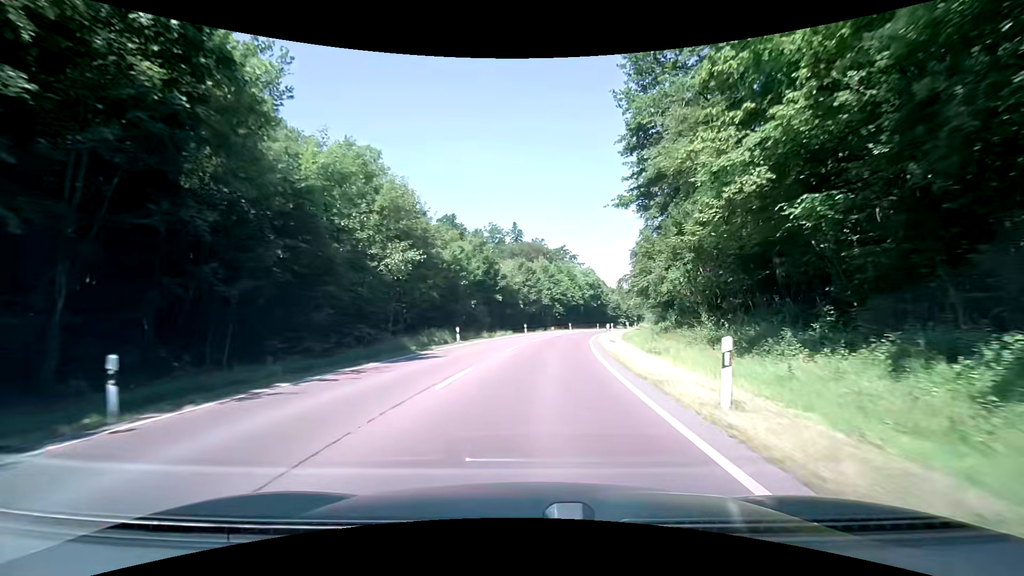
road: secondary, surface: asphalt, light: Day
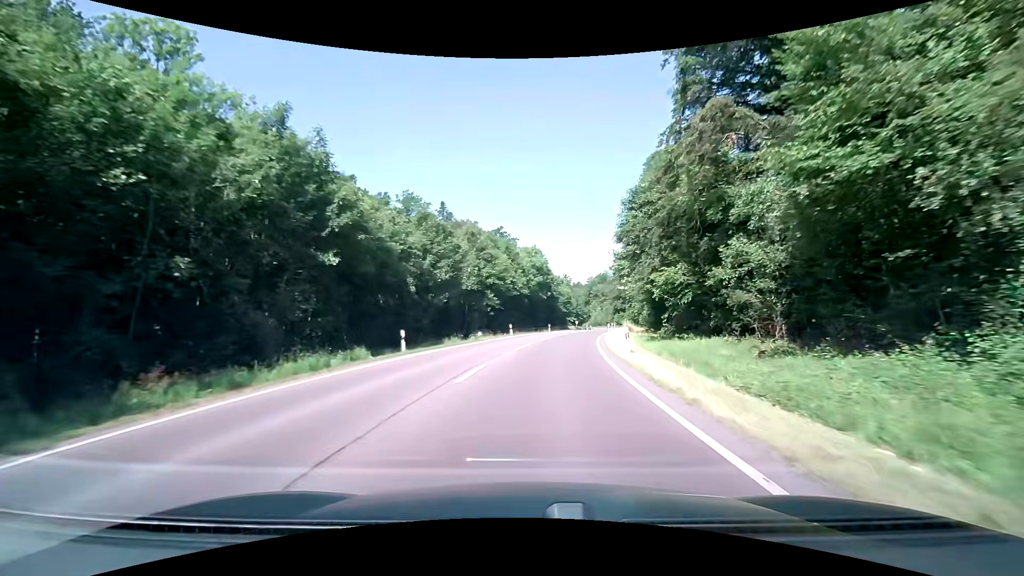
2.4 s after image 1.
(+2.2, +34.8) m; +7°
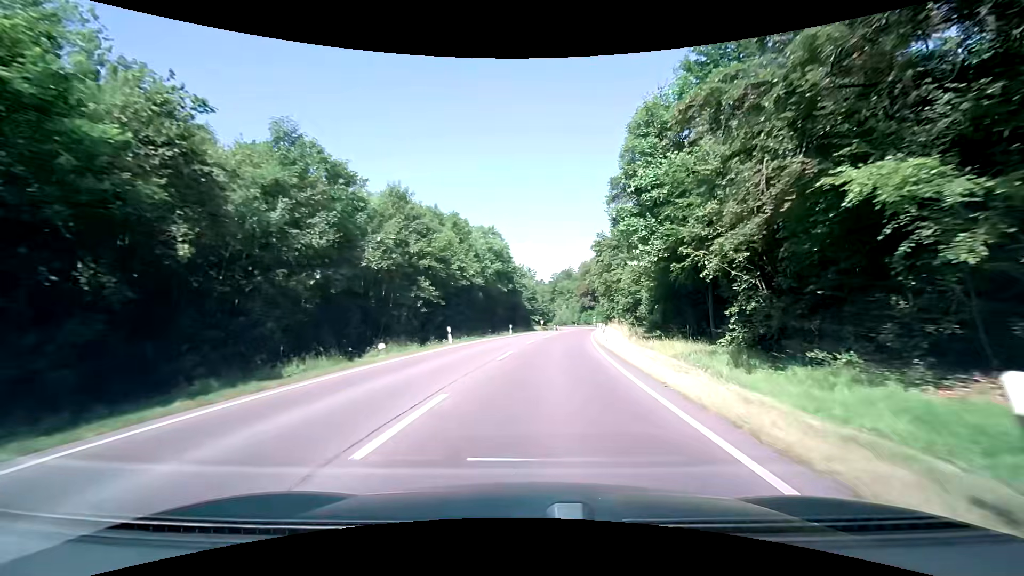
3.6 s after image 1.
(+0.7, +17.9) m; +5°
